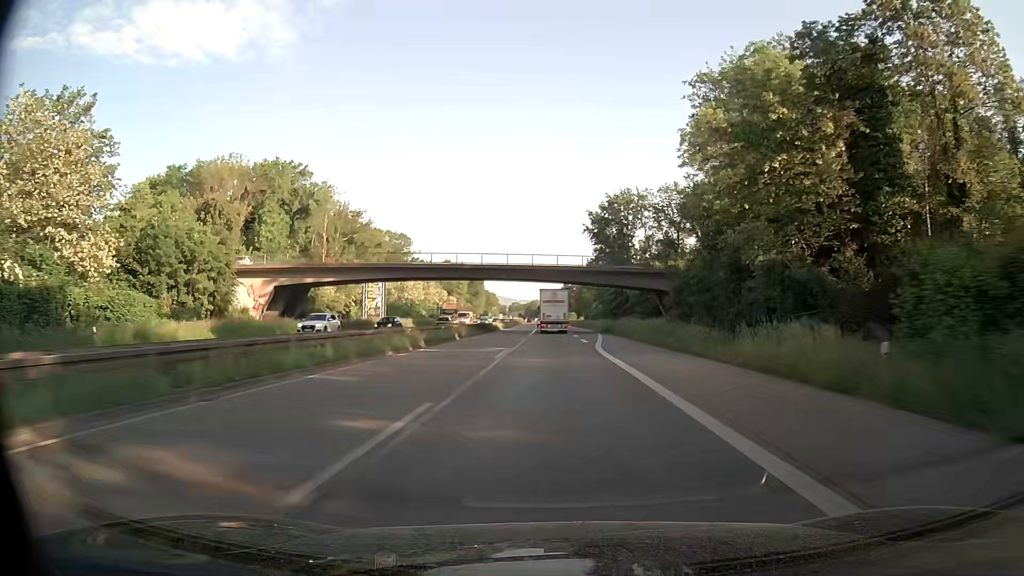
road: trunk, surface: asphalt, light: Day
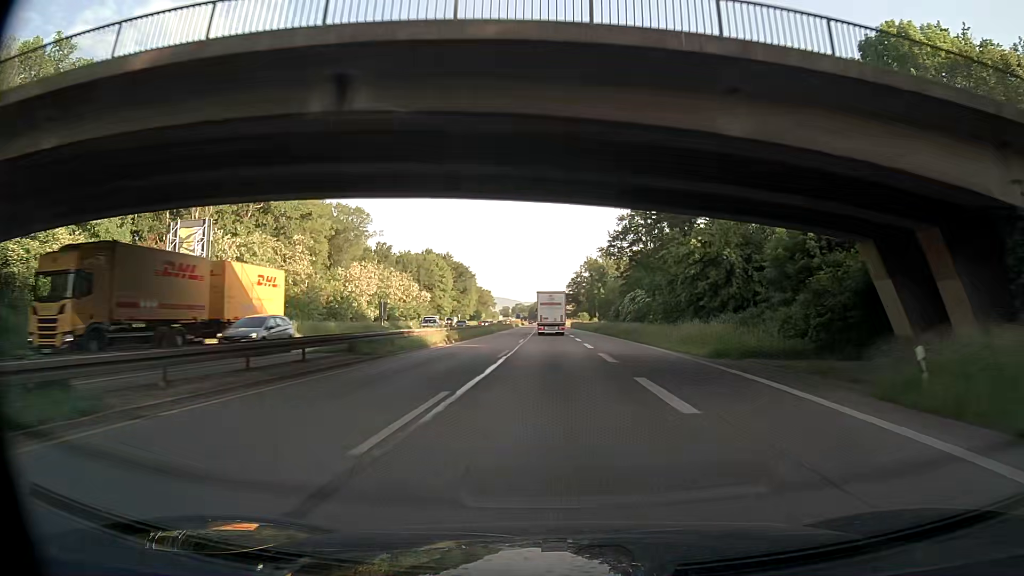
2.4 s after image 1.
(-0.4, +53.1) m; -1°
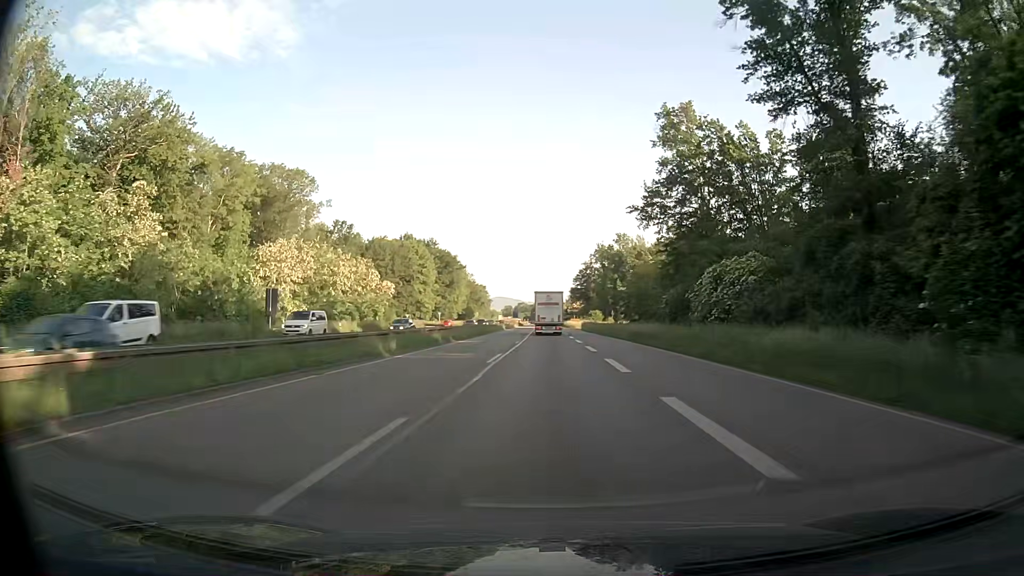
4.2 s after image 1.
(-0.1, +40.2) m; 0°
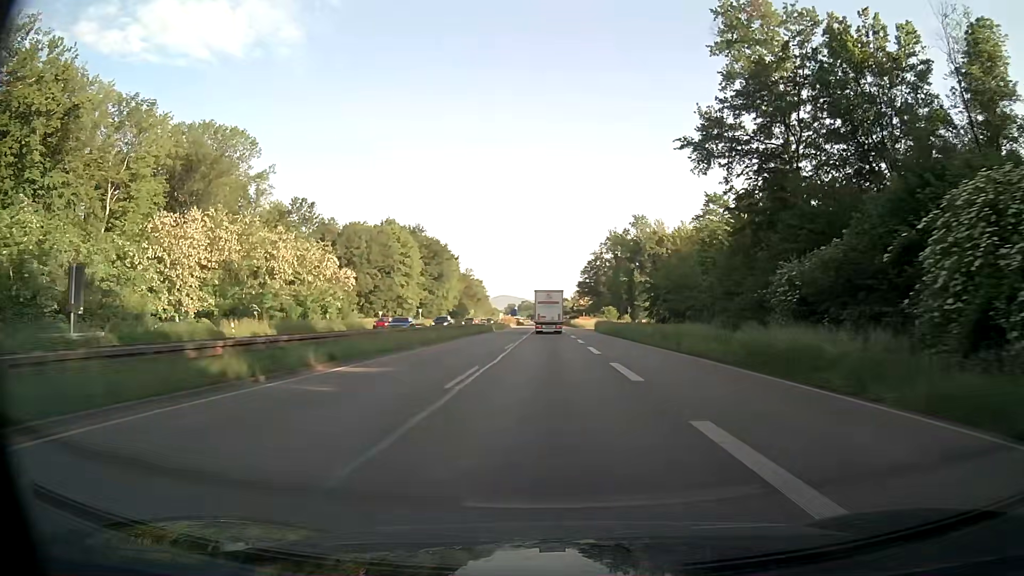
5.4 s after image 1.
(0.0, +26.8) m; 0°
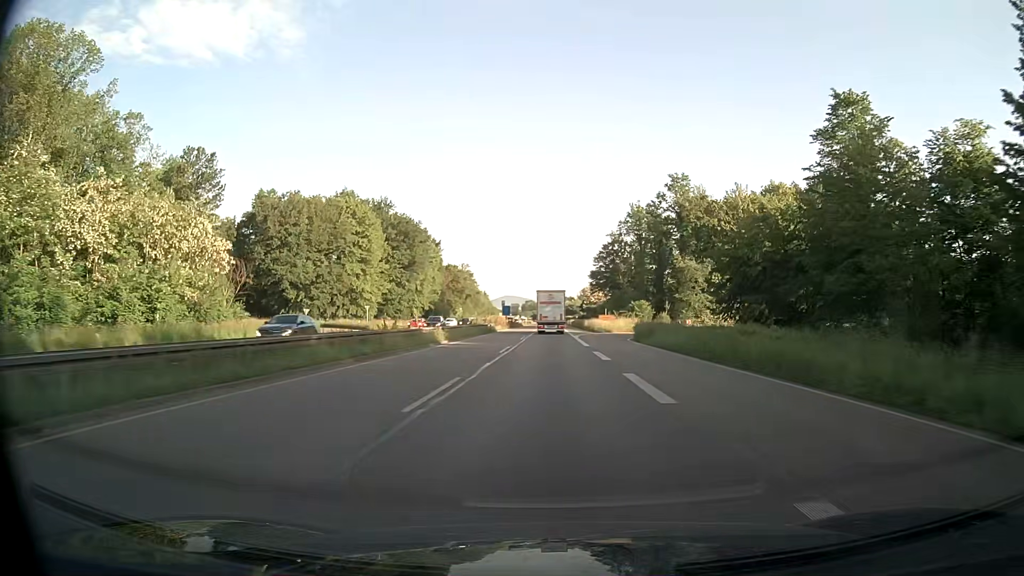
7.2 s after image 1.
(-0.1, +40.1) m; 0°
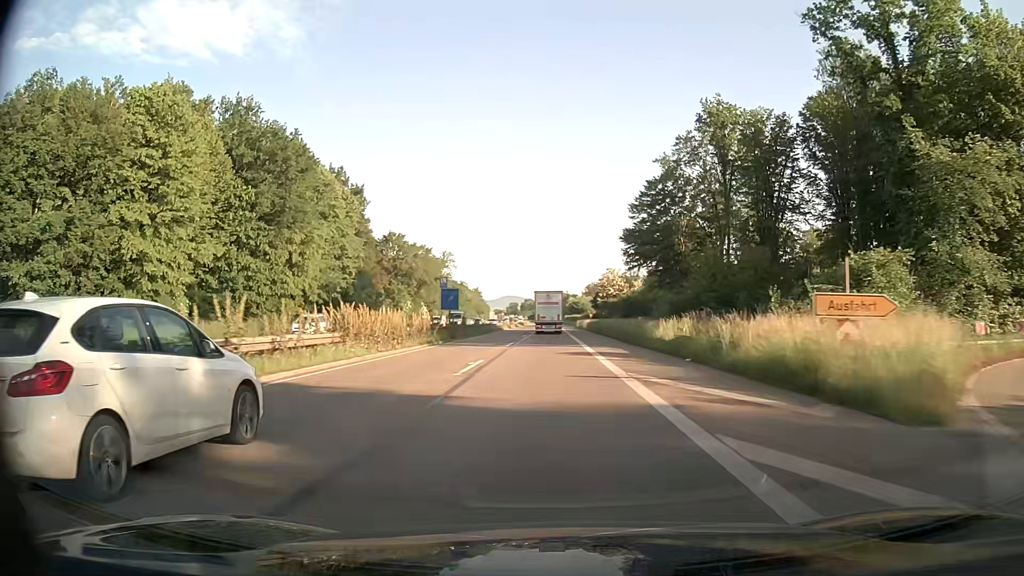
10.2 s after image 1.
(-0.2, +66.6) m; 0°
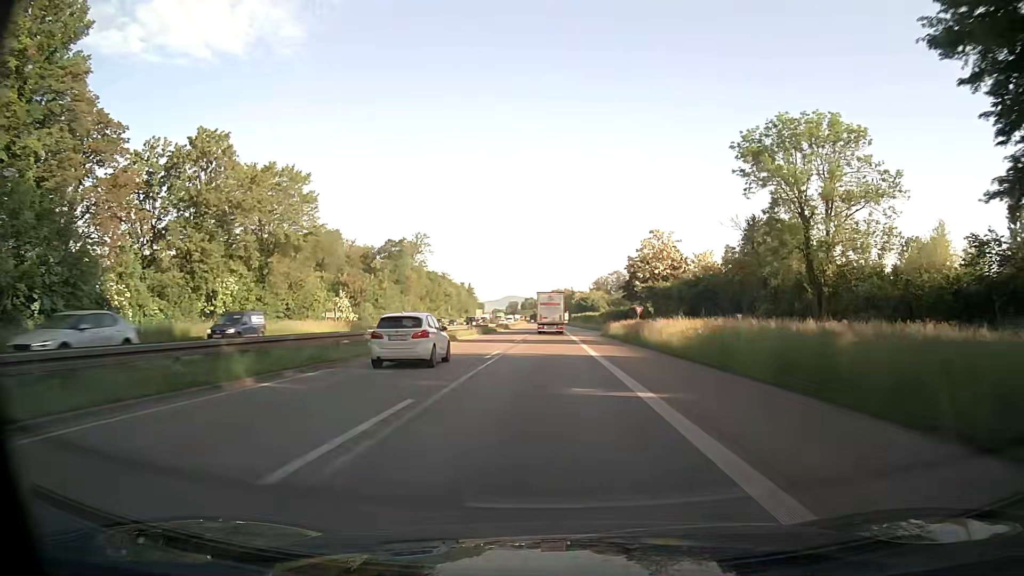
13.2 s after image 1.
(-0.4, +66.1) m; 0°
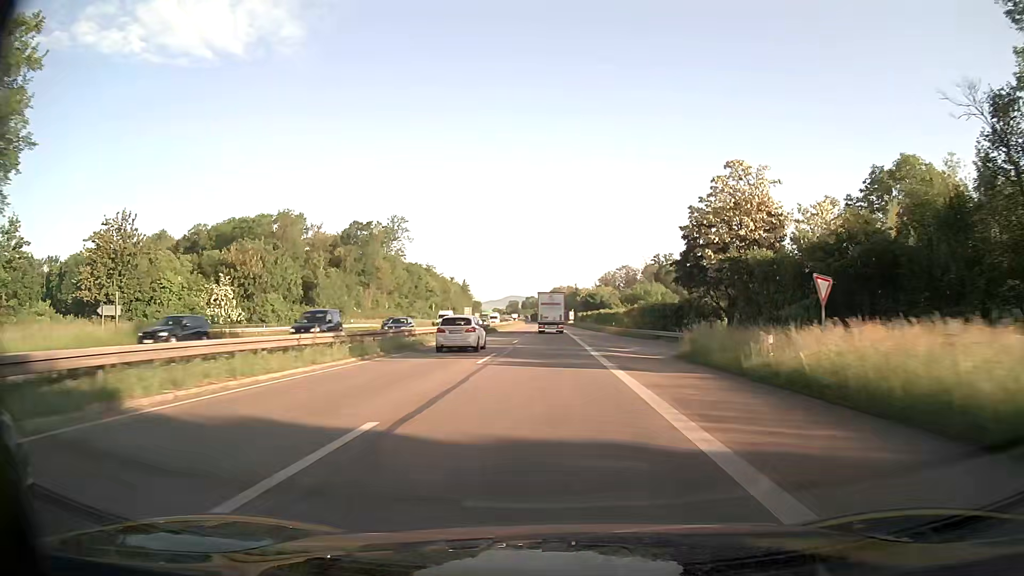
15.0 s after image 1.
(-0.2, +39.2) m; 0°
(0, +10) (0, +20) (0, +30) (0, +40) (0, +50) (0, +60) (0, +70) (0, +80) (0, +90) (0, +100) m
